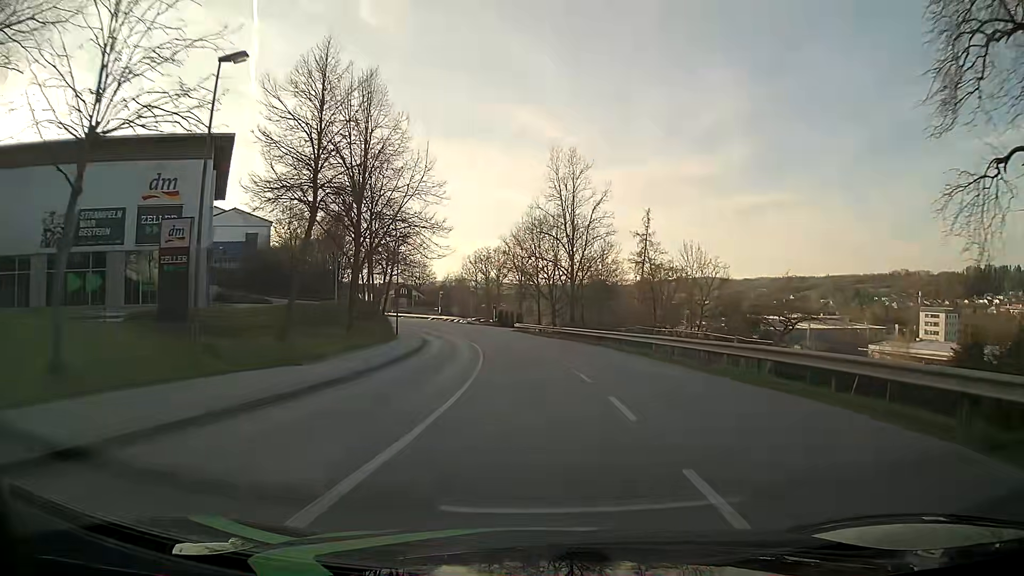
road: tertiary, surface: asphalt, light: Day
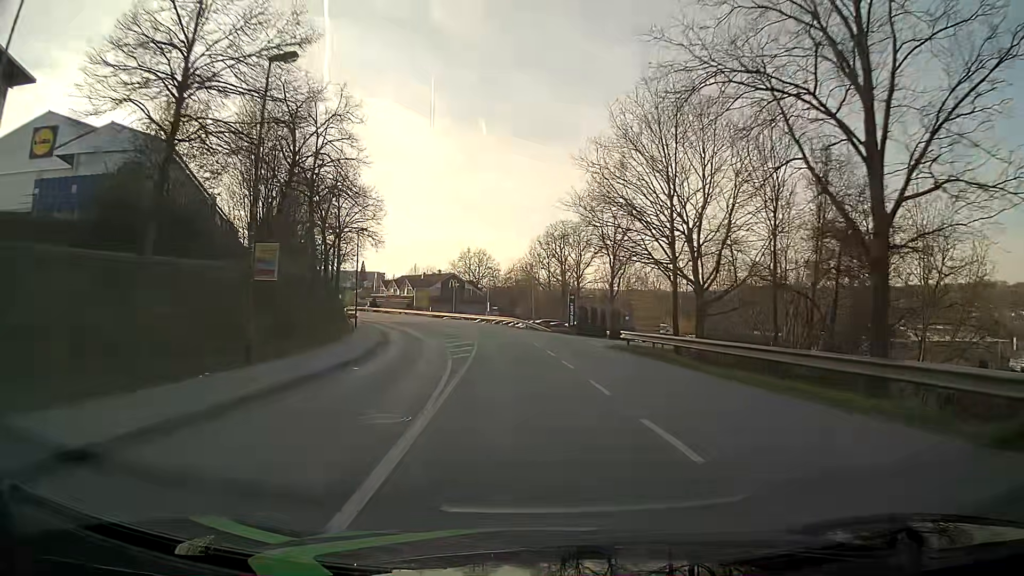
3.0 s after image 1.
(-1.8, +38.5) m; -6°
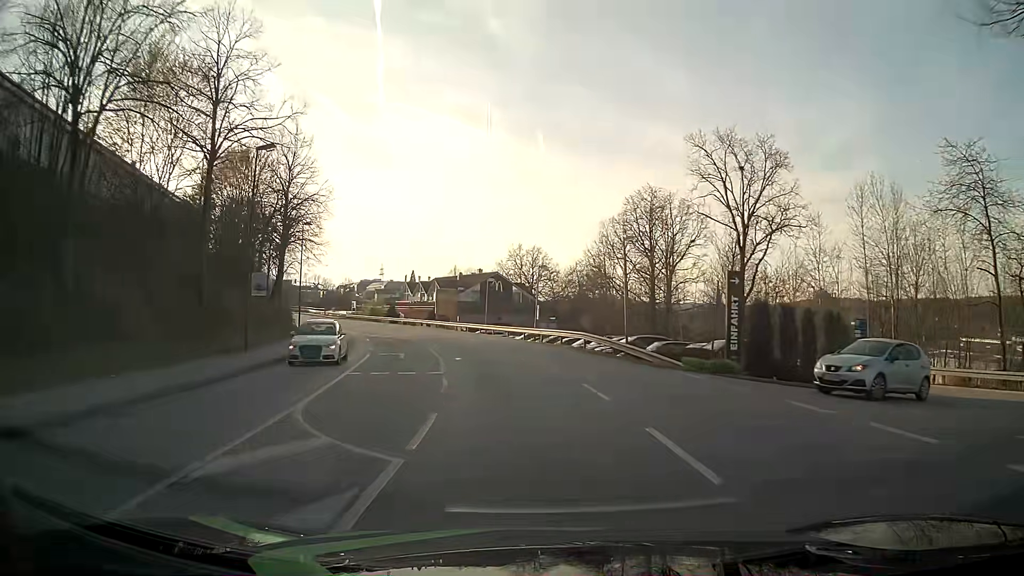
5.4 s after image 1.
(-1.2, +30.3) m; -5°
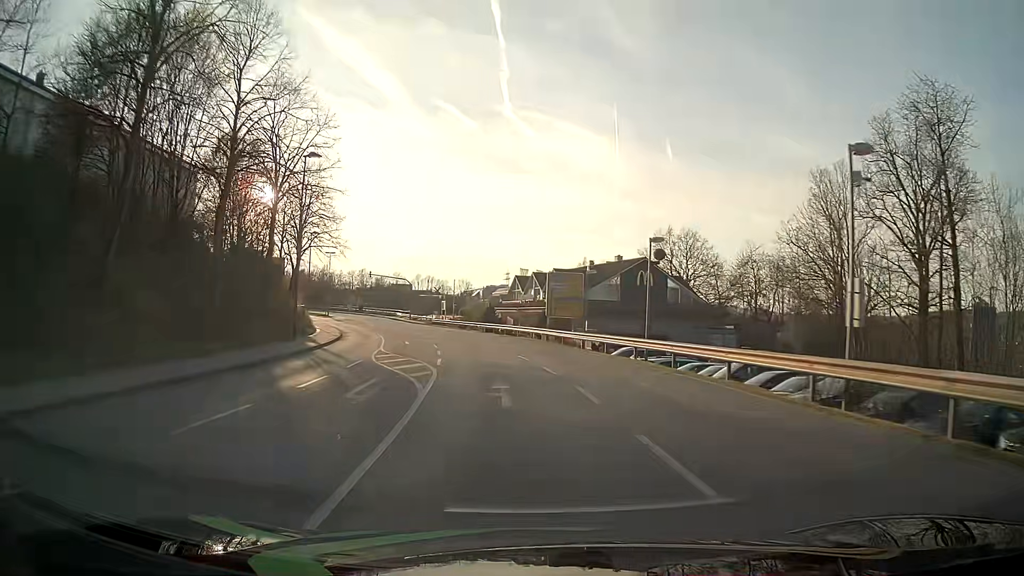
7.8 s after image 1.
(-2.8, +30.1) m; -11°
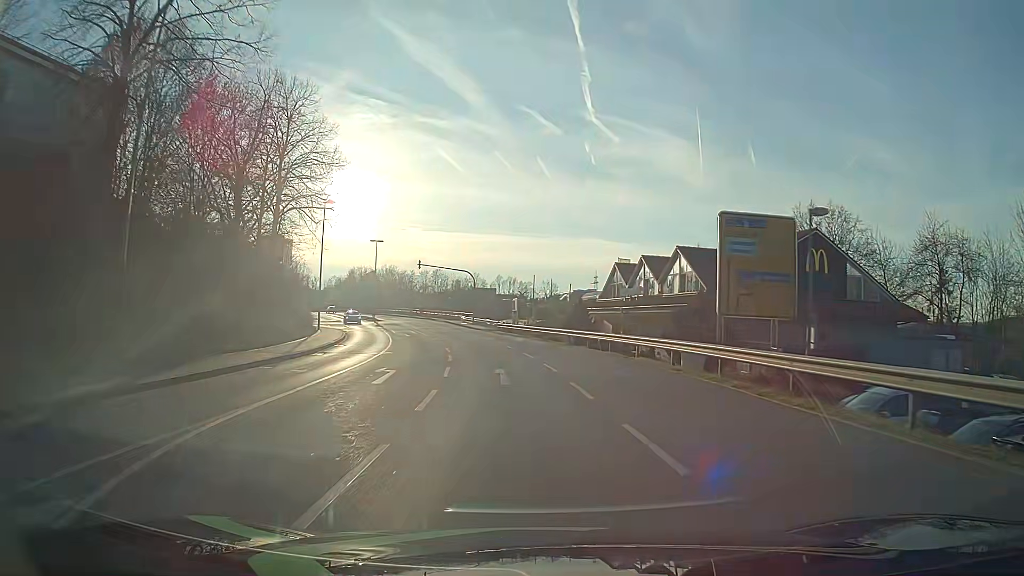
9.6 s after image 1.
(-1.4, +22.7) m; -7°
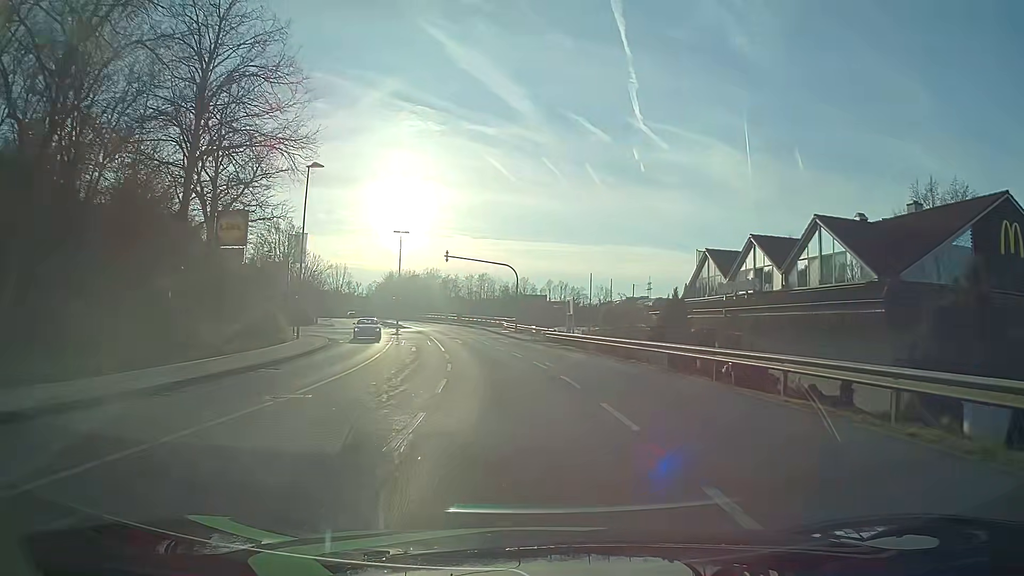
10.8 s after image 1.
(-0.6, +15.2) m; -4°
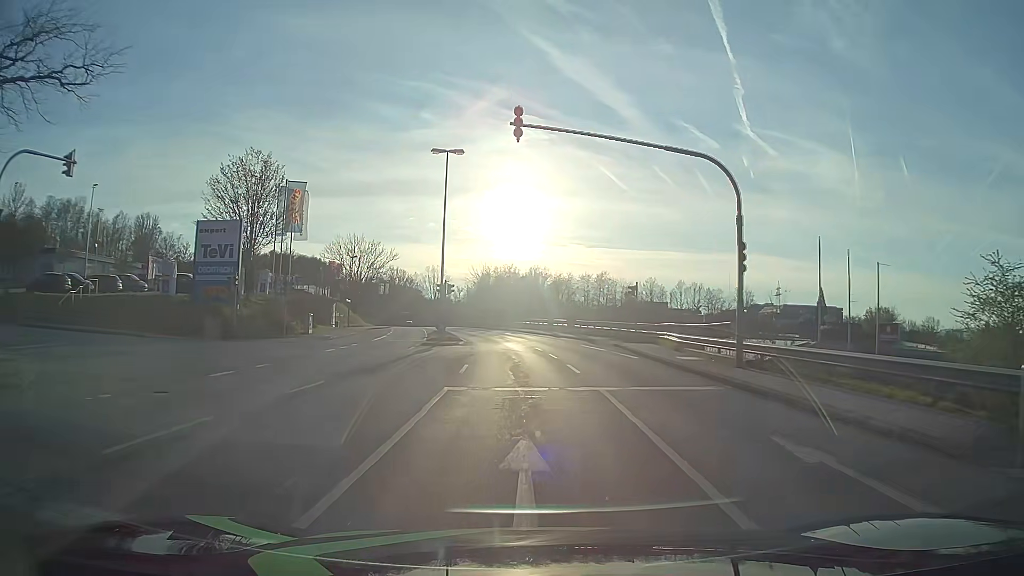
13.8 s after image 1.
(-3.6, +37.6) m; -10°
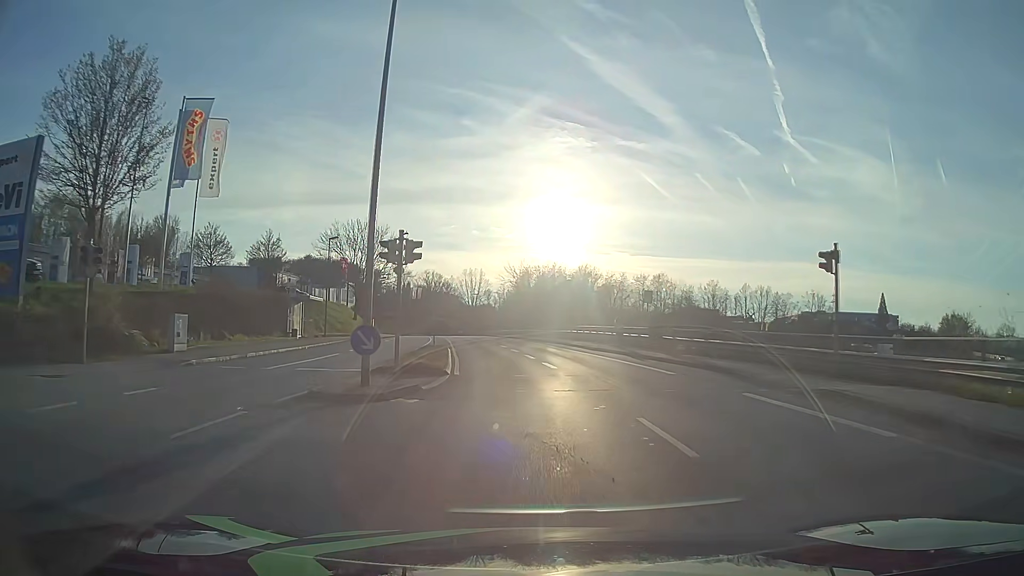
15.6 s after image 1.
(-0.7, +22.6) m; -4°
(0, +10) (-1, +20) (-1, +30) (-3, +40) (-4, +50) (-6, +60) (-7, +70) (-9, +79) (-11, +89) (-13, +99) m
